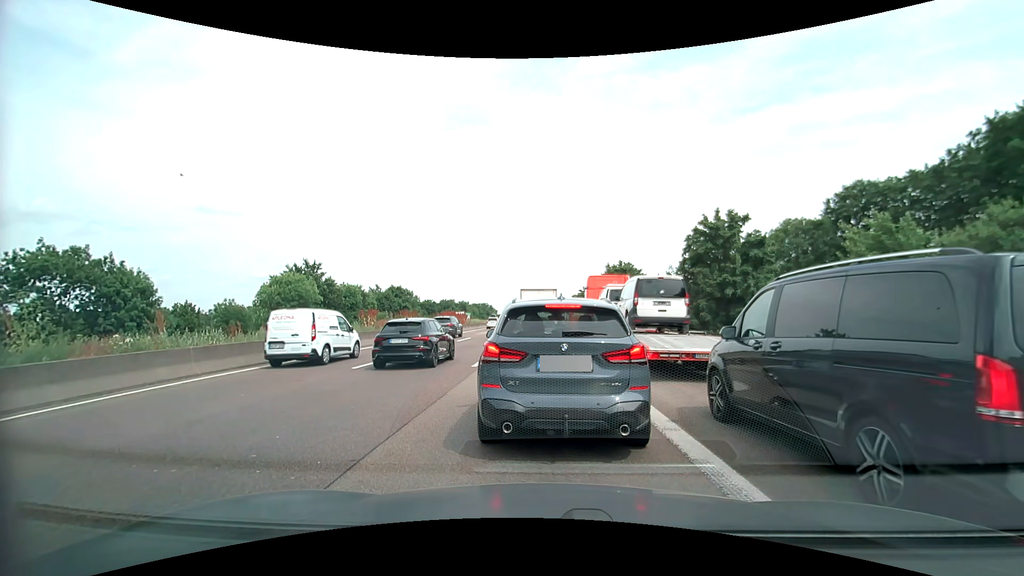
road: motorway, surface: asphalt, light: Day
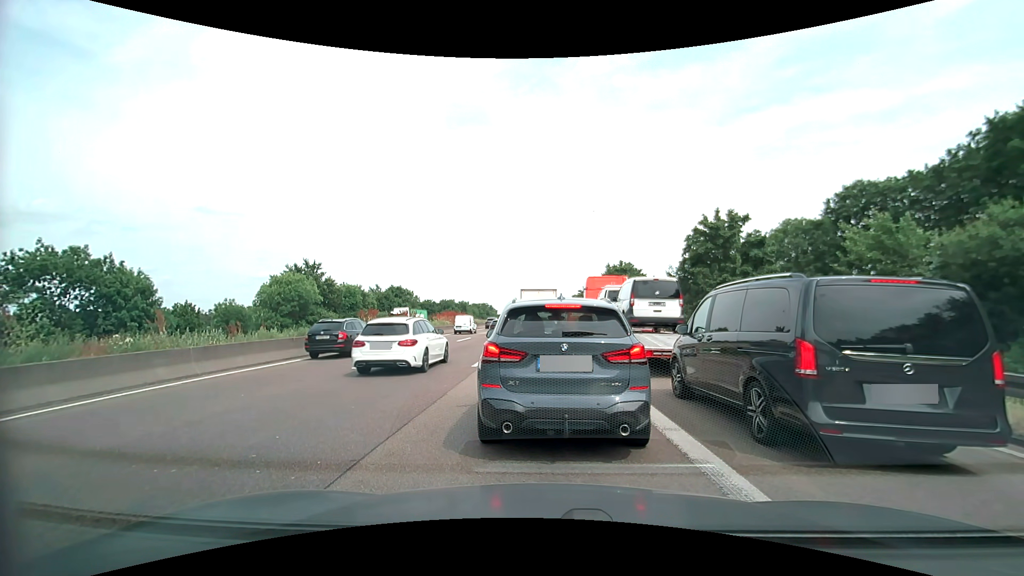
(0.0, 0.0) m; 0°
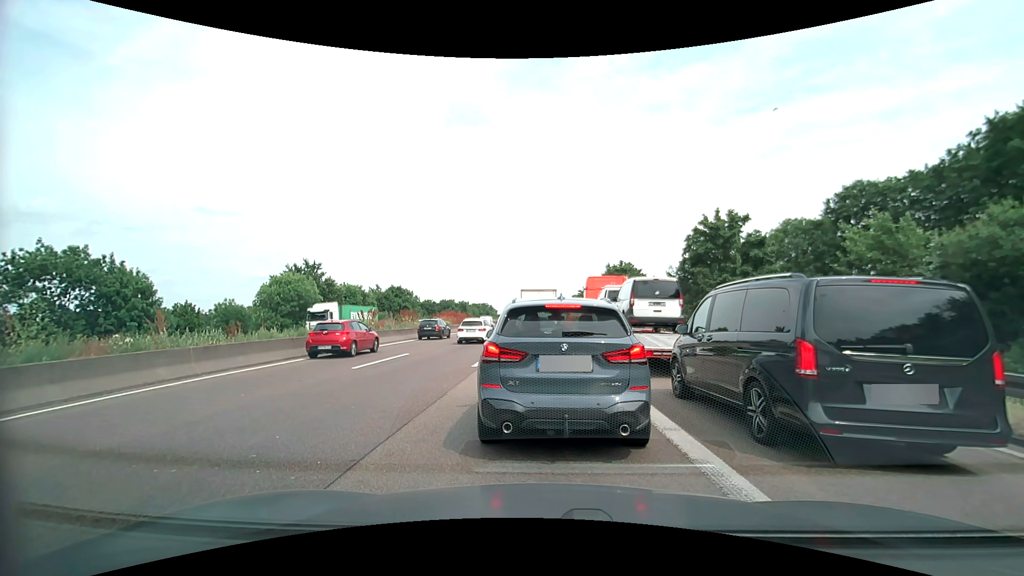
(0.0, 0.0) m; 0°
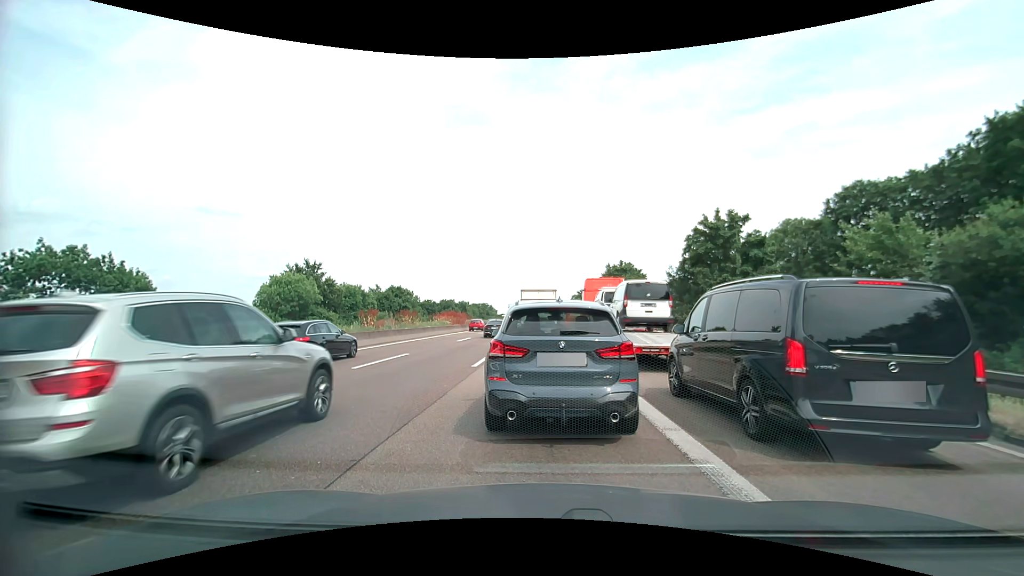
(0.0, 0.0) m; 0°
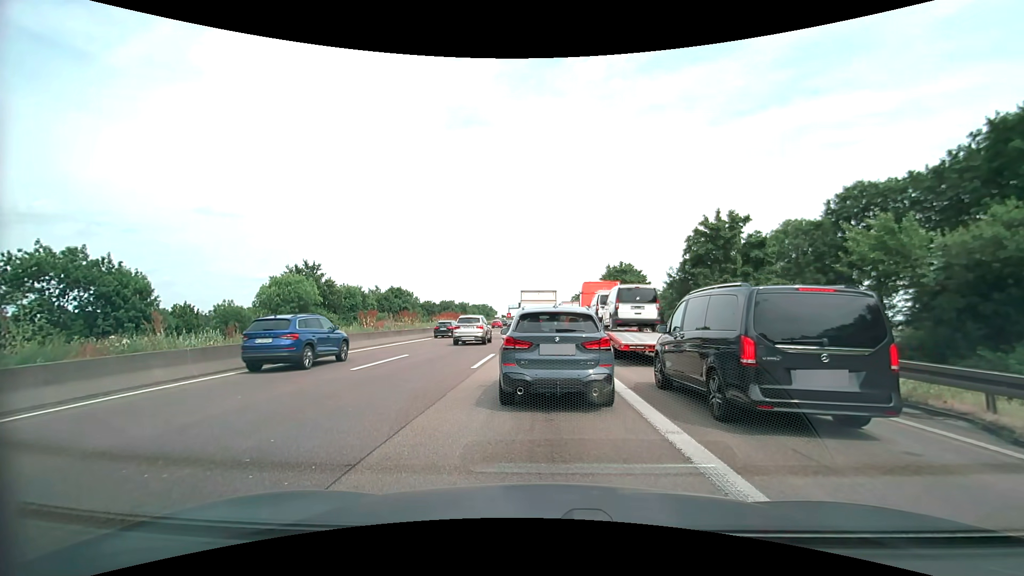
(0.0, +0.1) m; 0°
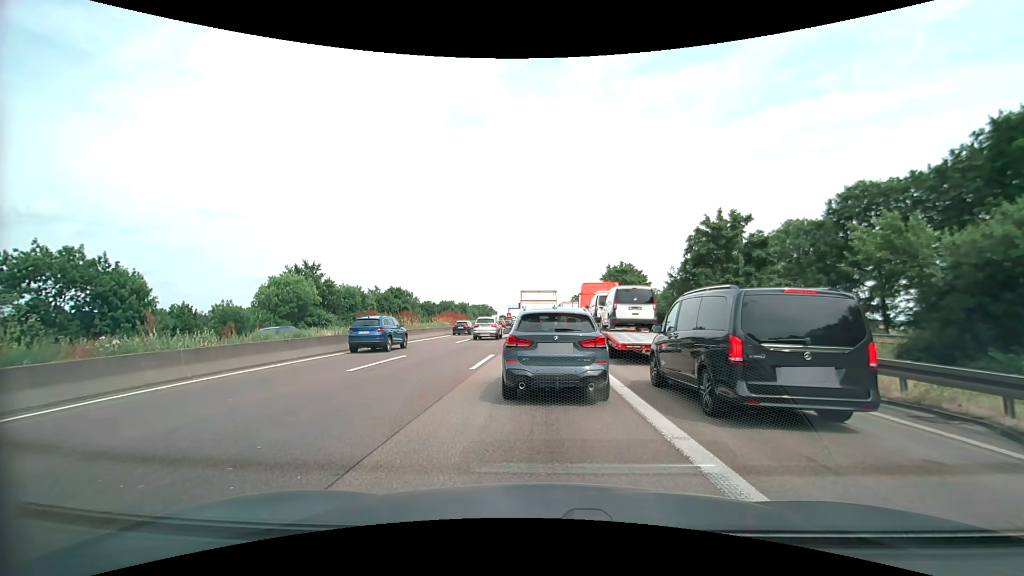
(0.0, +0.3) m; 0°
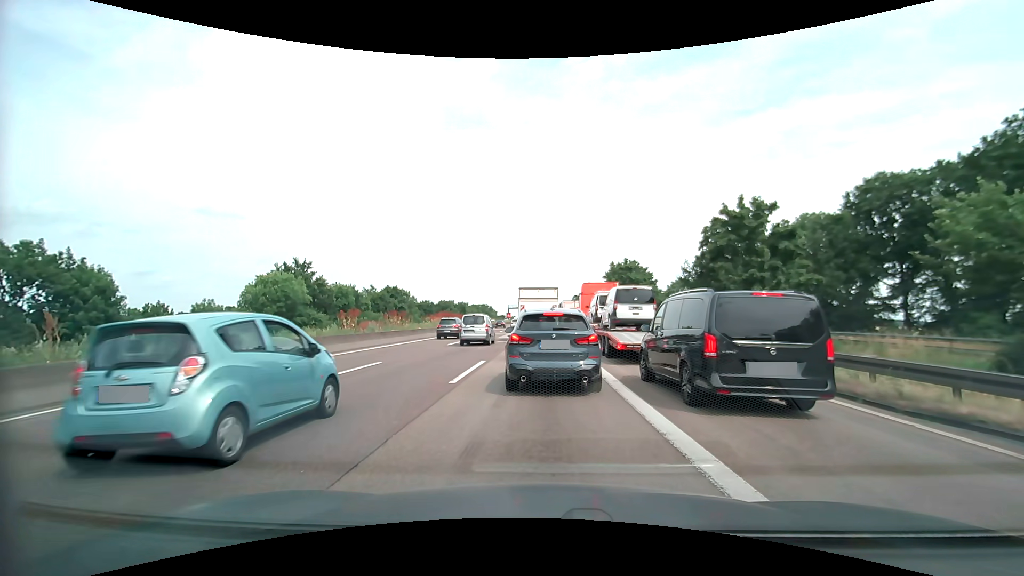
(0.0, +3.2) m; 0°
